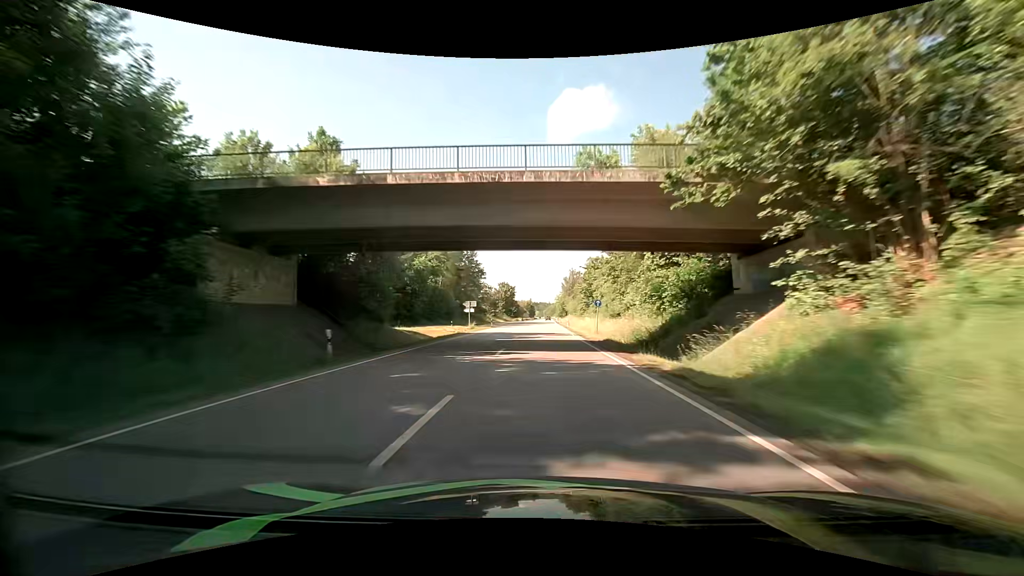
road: primary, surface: asphalt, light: Day
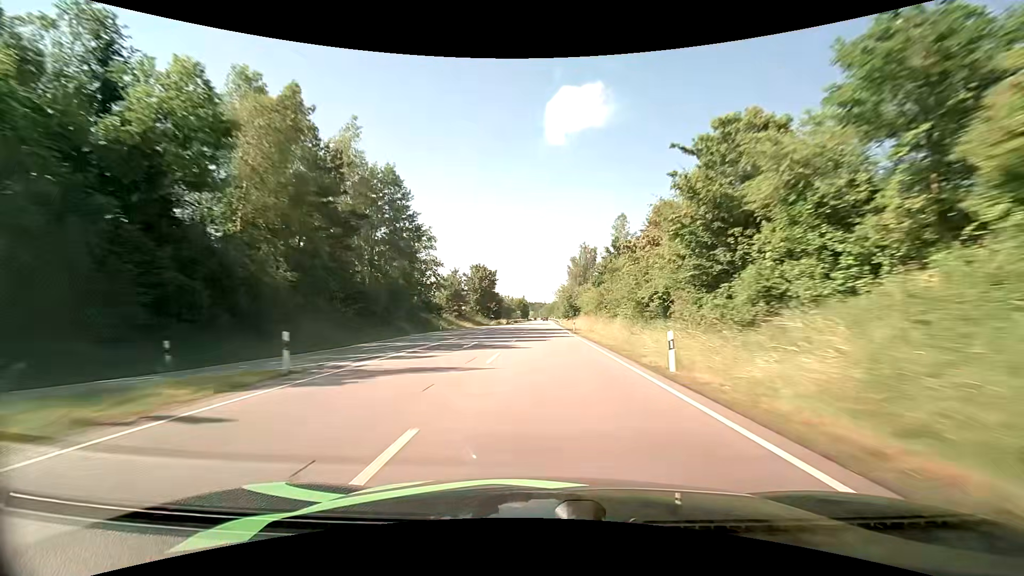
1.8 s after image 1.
(+0.3, +51.8) m; +1°
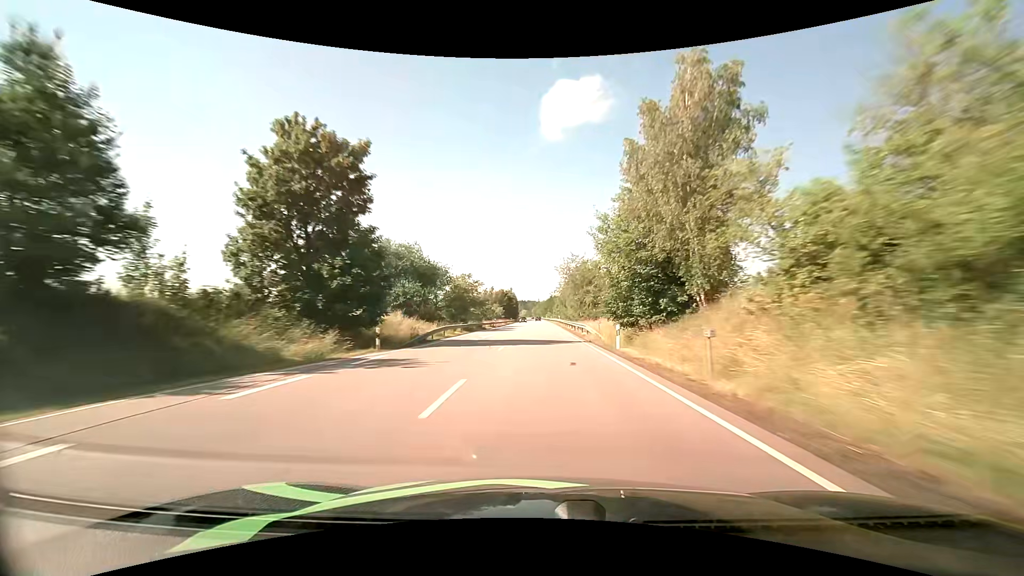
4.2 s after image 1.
(+0.4, +69.4) m; +1°
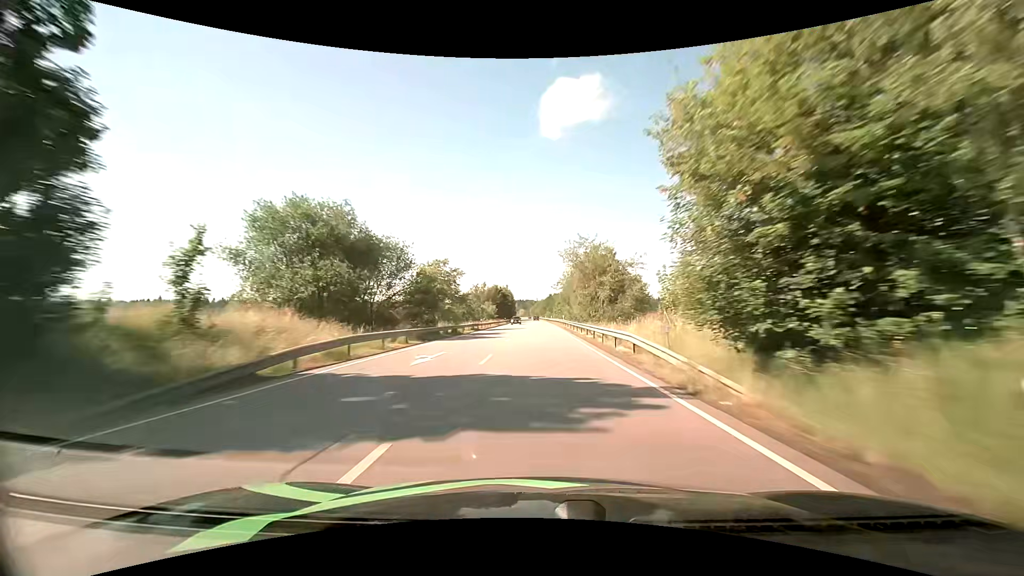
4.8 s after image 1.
(0.0, +17.4) m; 0°
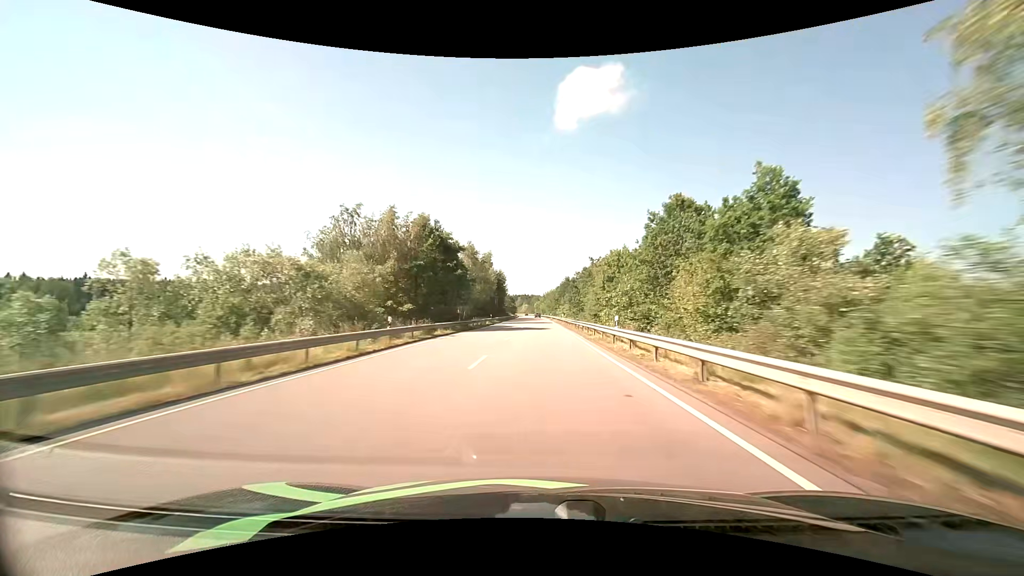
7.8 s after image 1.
(-0.3, +87.5) m; -1°
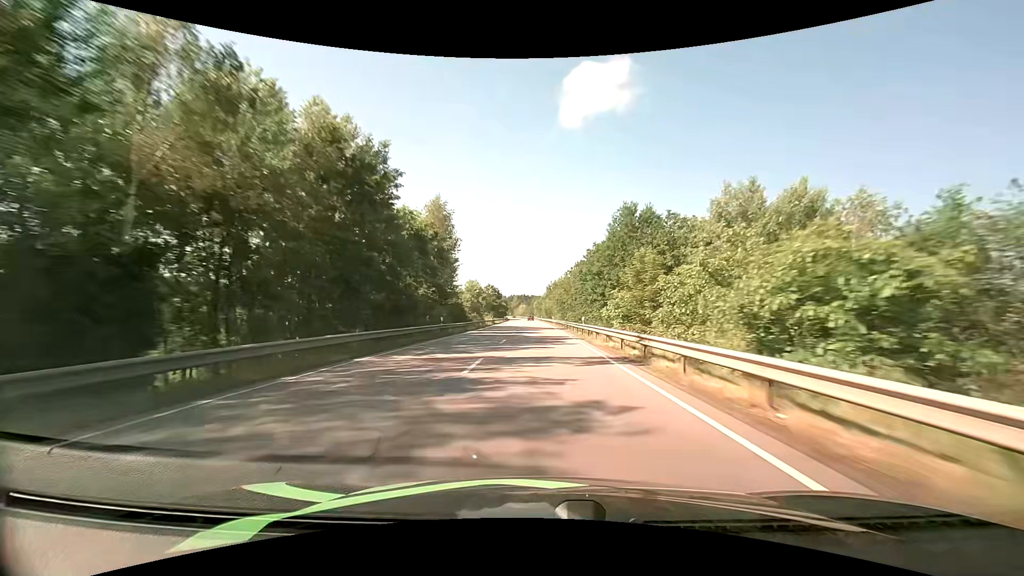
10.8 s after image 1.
(-0.2, +87.1) m; 0°
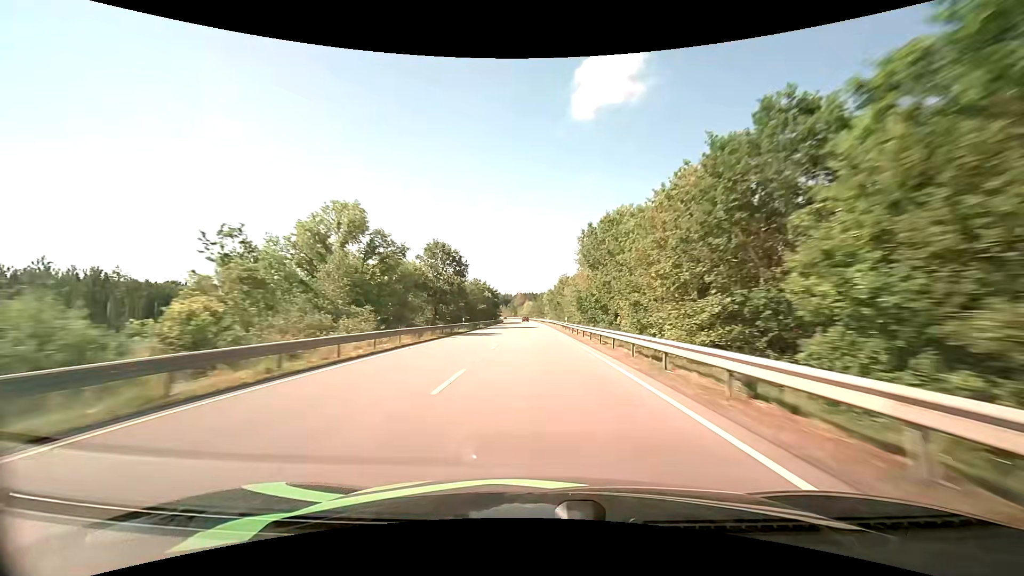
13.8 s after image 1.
(-0.9, +87.0) m; -1°
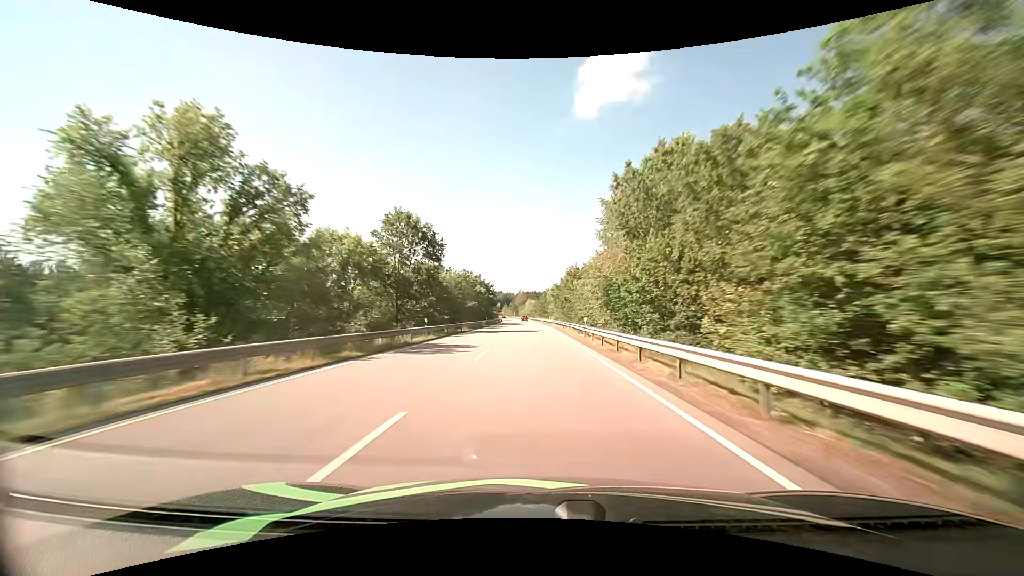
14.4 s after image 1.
(-0.1, +17.5) m; 0°
(0, +10) (0, +20) (0, +30) (0, +40) (-1, +50) (-1, +60) (-1, +70) (-1, +80) (-2, +90) (-2, +100) m
